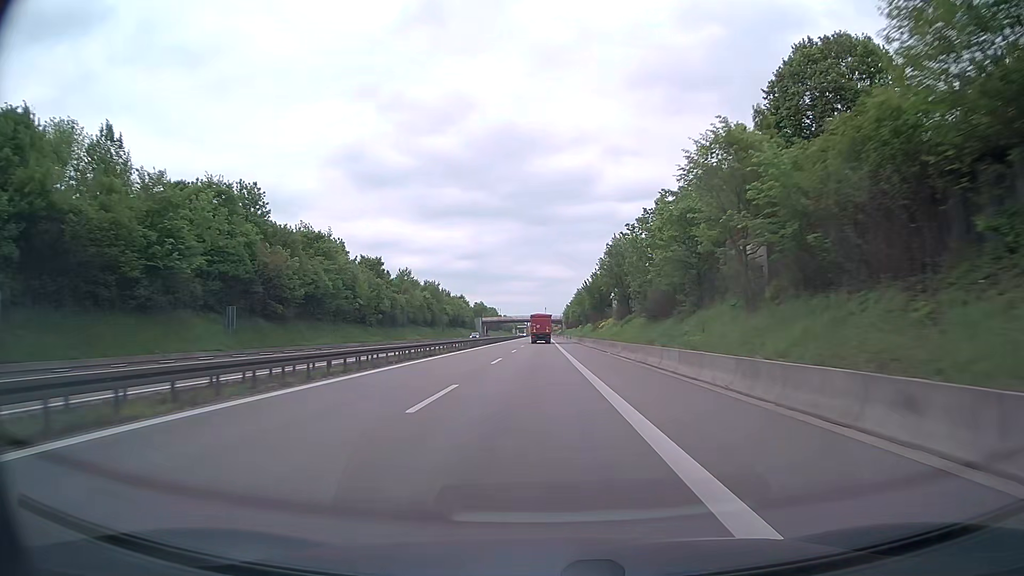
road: trunk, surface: asphalt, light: Day
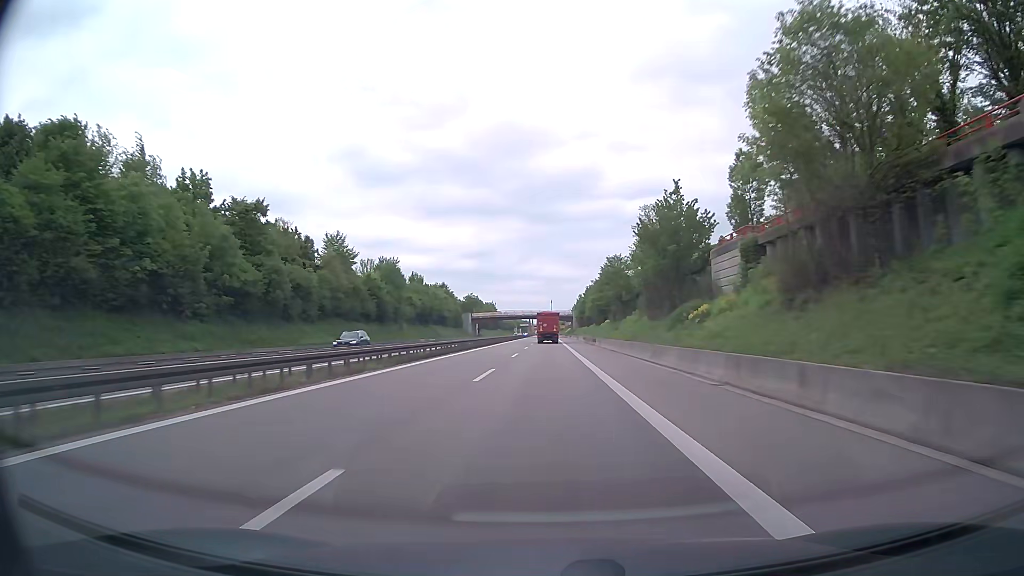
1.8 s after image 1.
(-0.2, +47.2) m; 0°
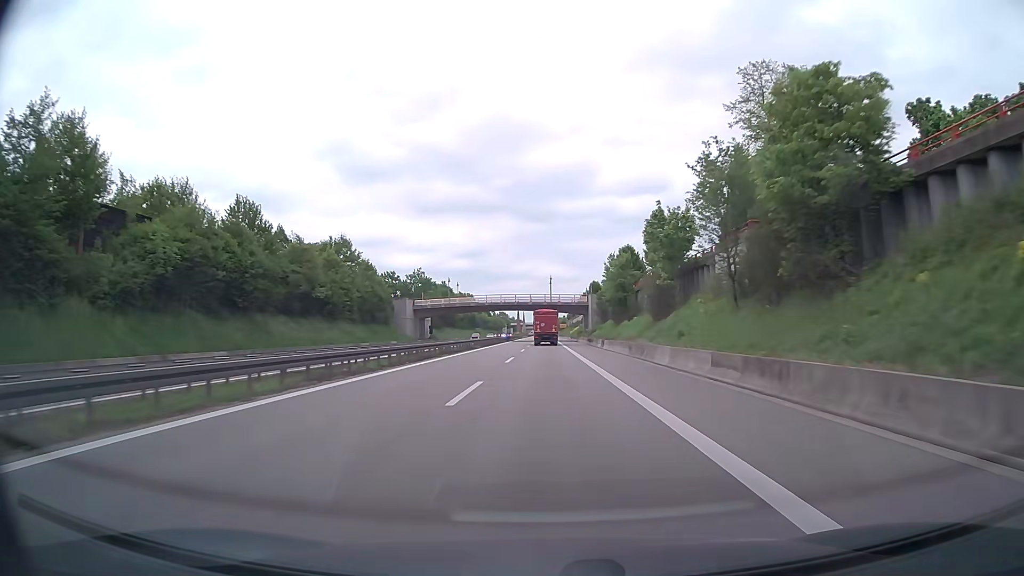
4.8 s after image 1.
(+0.3, +78.8) m; 0°
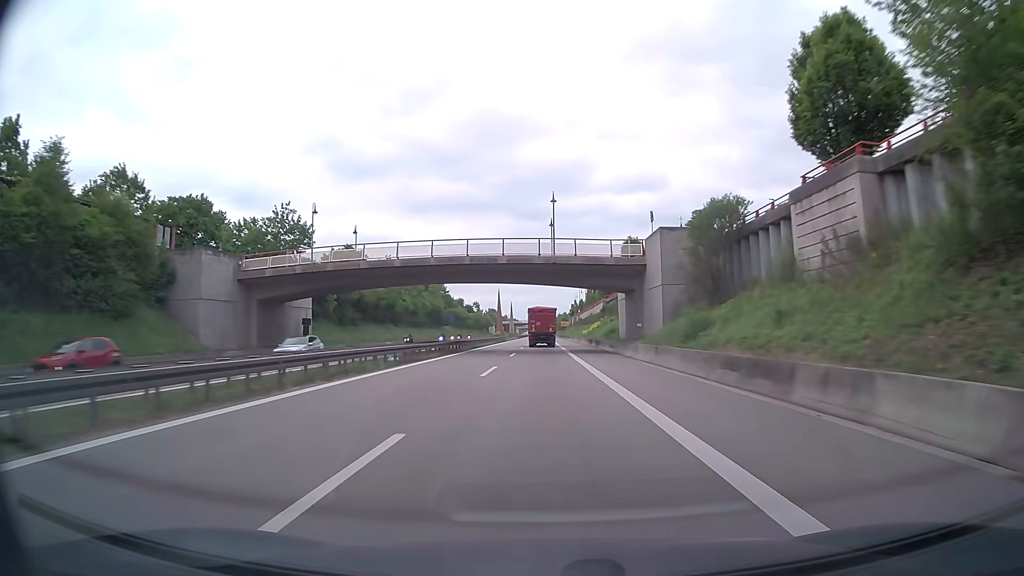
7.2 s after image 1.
(+0.4, +64.1) m; 0°
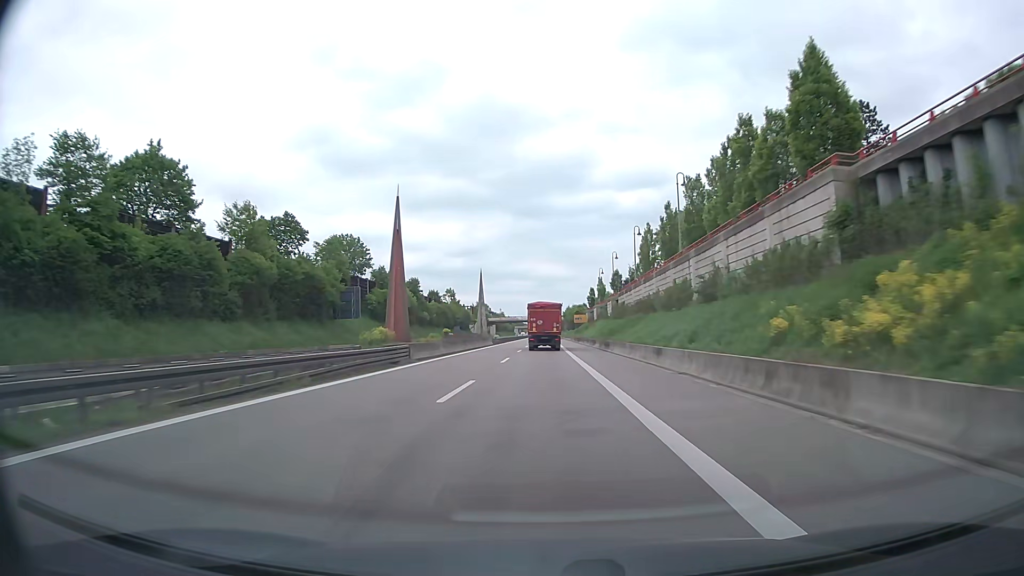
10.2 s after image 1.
(+0.1, +80.5) m; 0°
(0, +10) (0, +20) (0, +30) (0, +40) (0, +50) (0, +60) (-1, +70) (-1, +80) (-1, +90) (-1, +100) m
